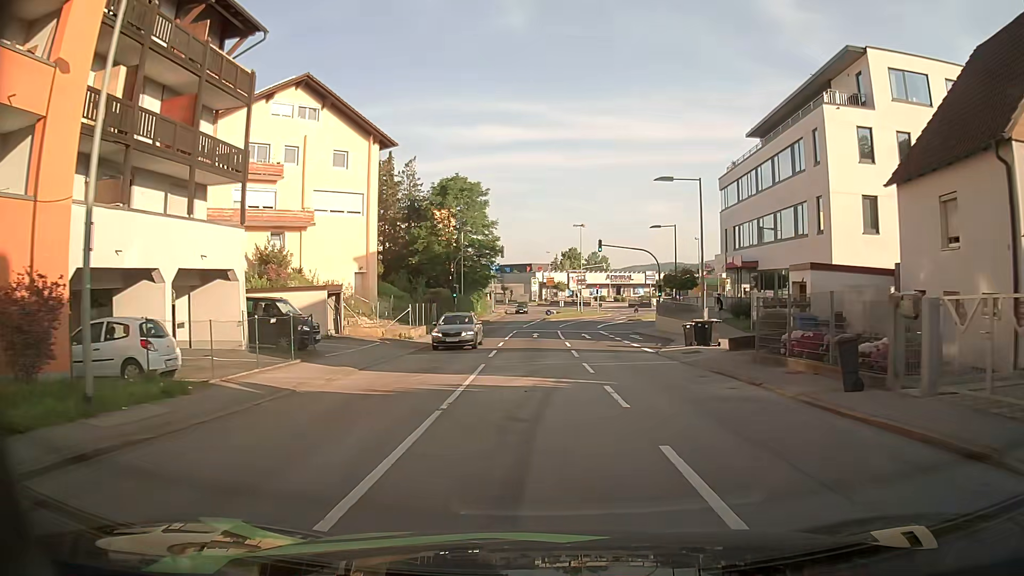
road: tertiary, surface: asphalt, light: Day
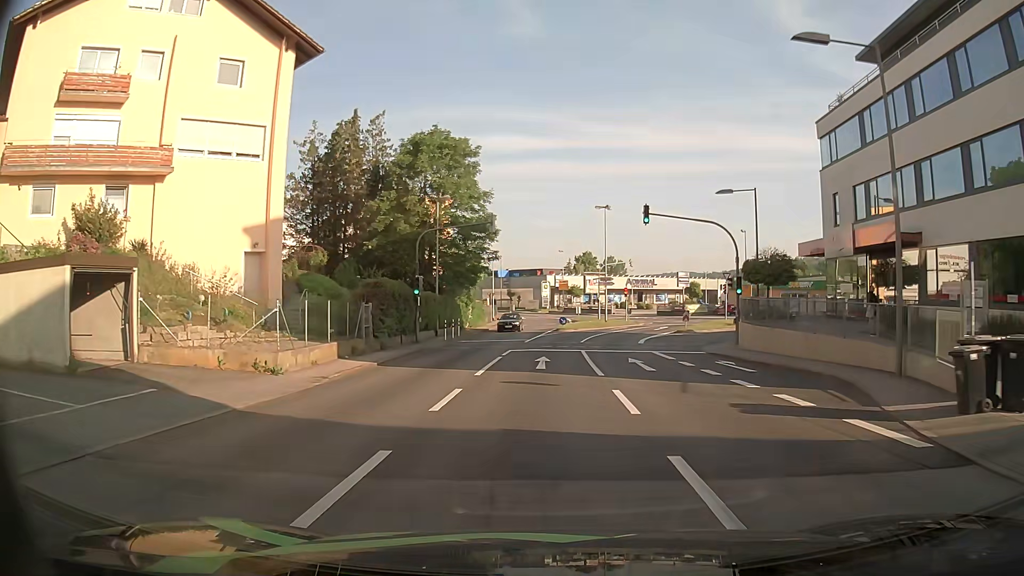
(-0.1, +18.3) m; 0°
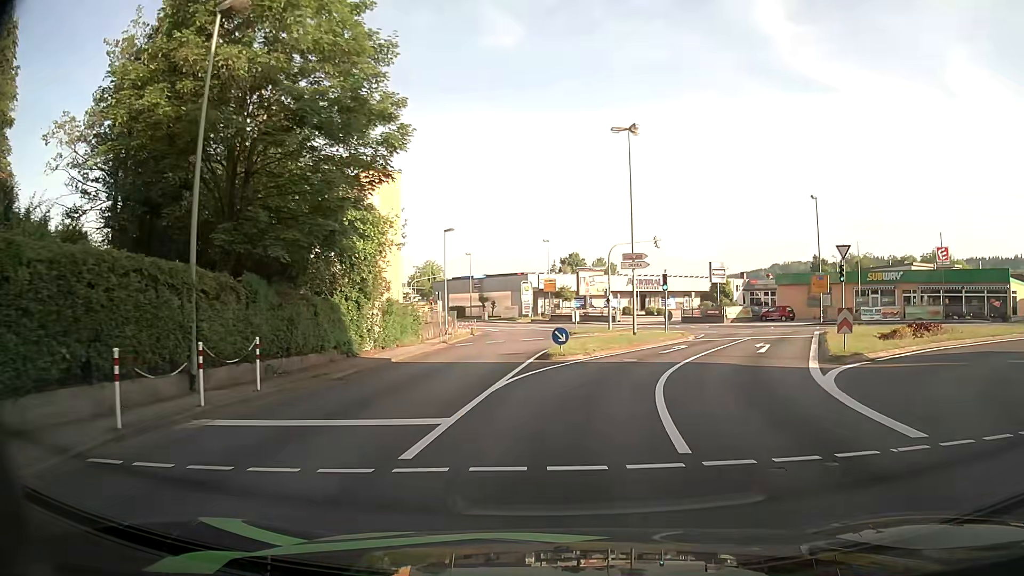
(0.0, +26.6) m; +1°
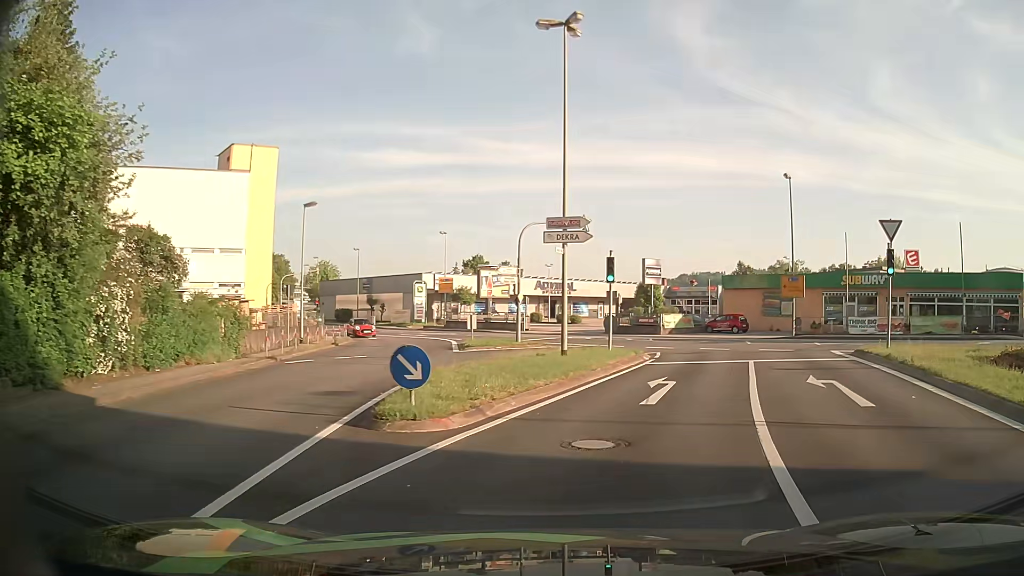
(+0.6, +12.9) m; +8°
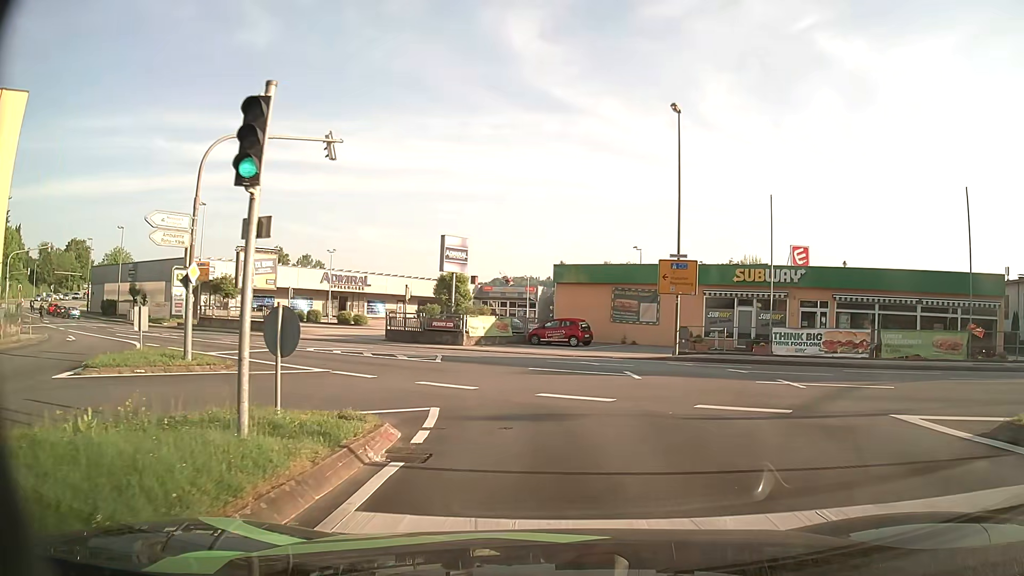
(+2.6, +16.0) m; +16°
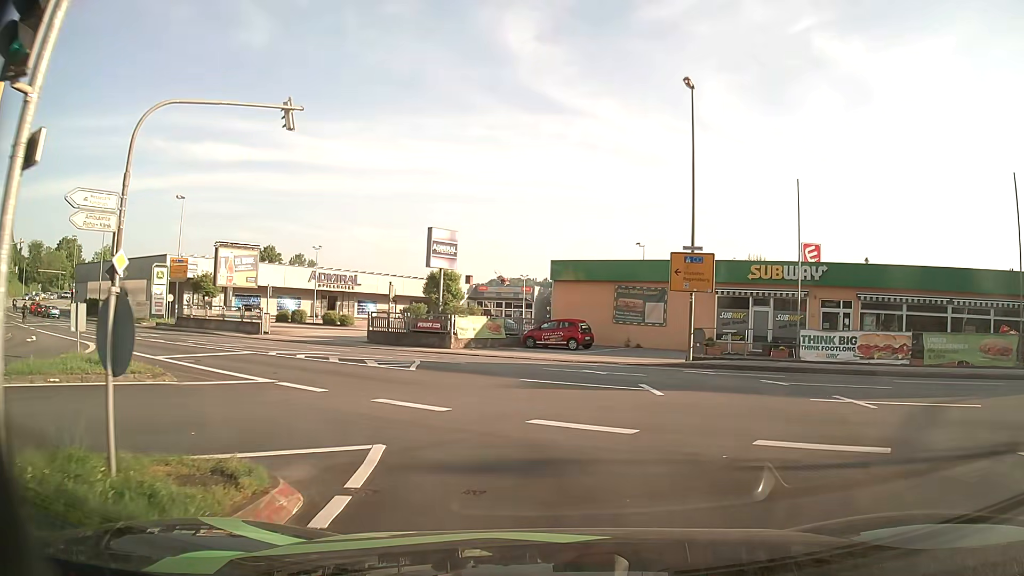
(0.0, +3.4) m; 0°
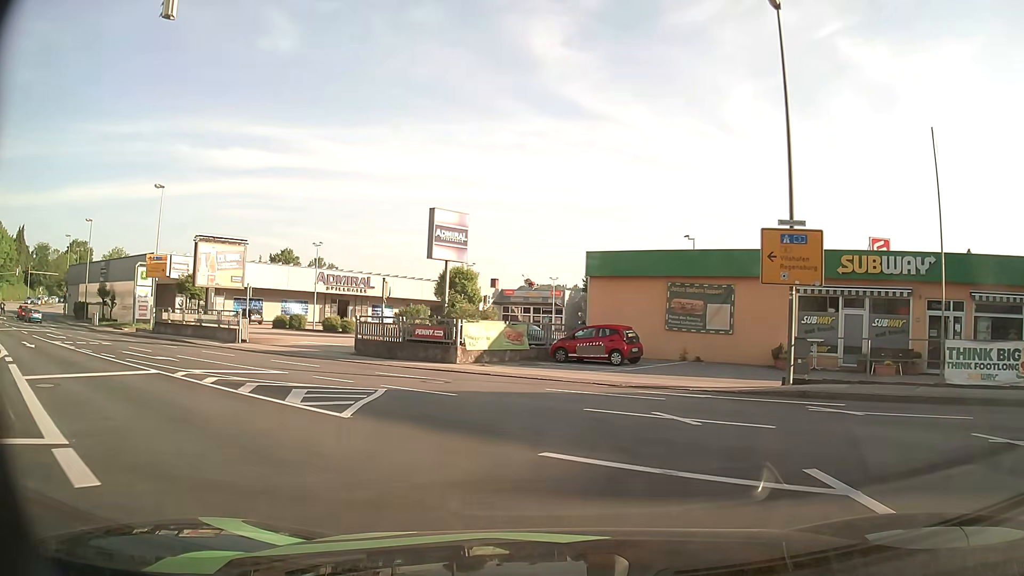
(0.0, +7.6) m; -3°
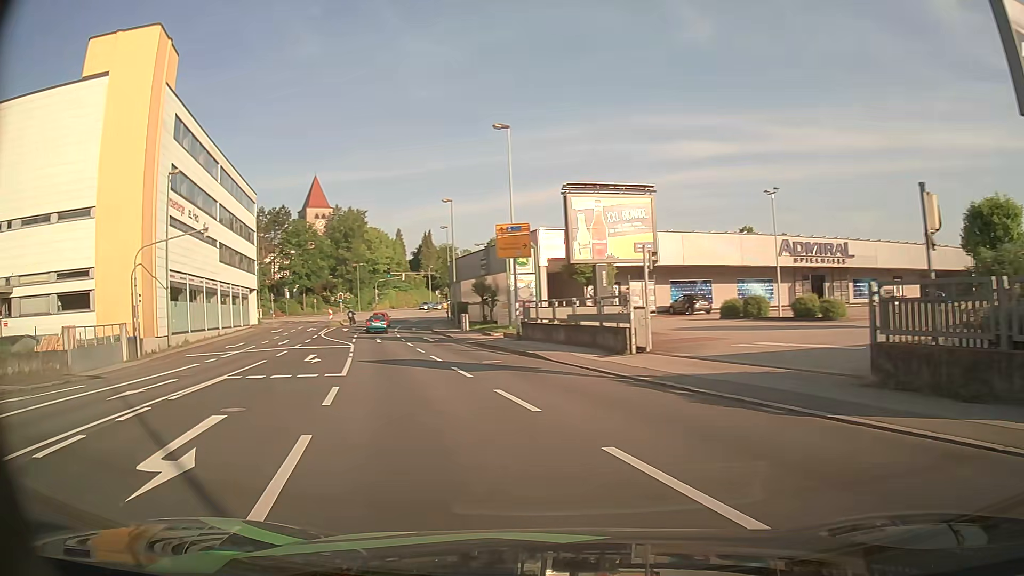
(-4.1, +17.0) m; -40°
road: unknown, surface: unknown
